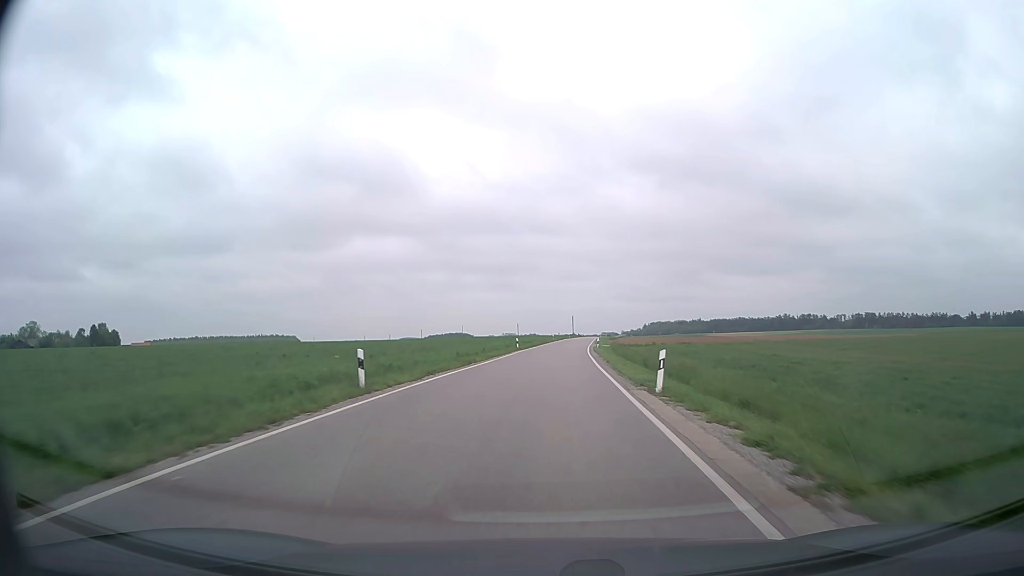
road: secondary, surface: asphalt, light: Day
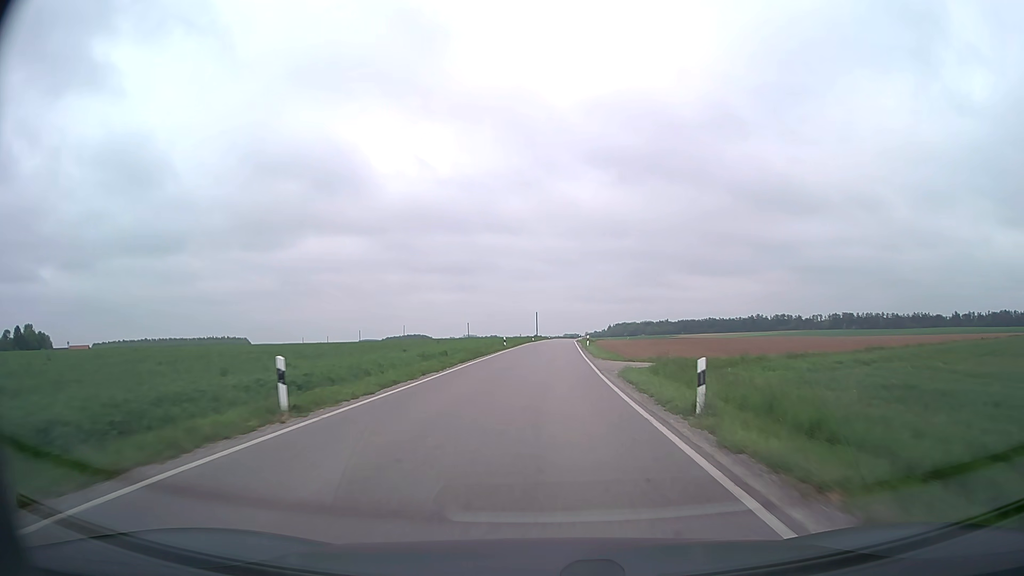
(+1.6, +46.9) m; +4°
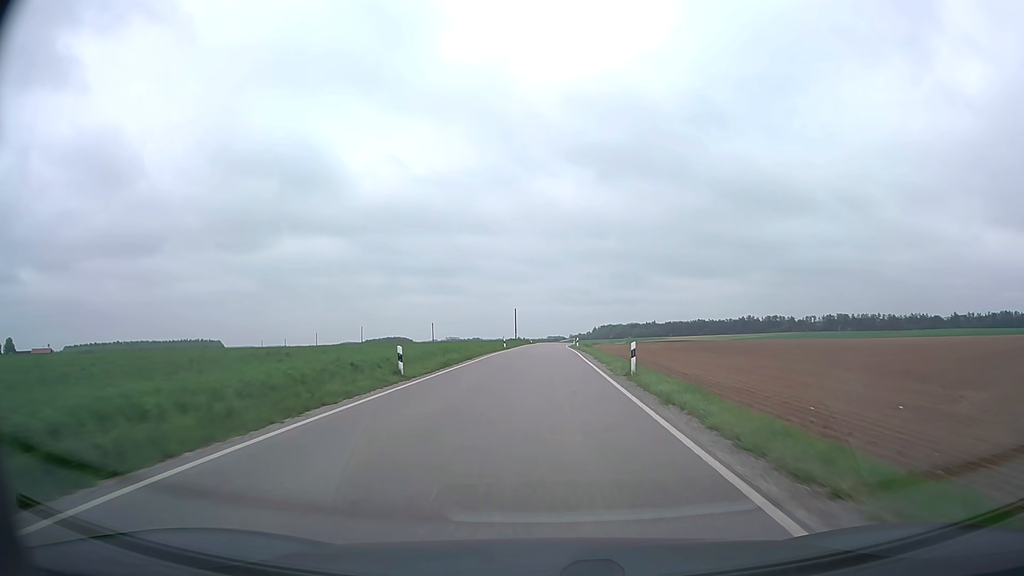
(+0.5, +35.7) m; +1°
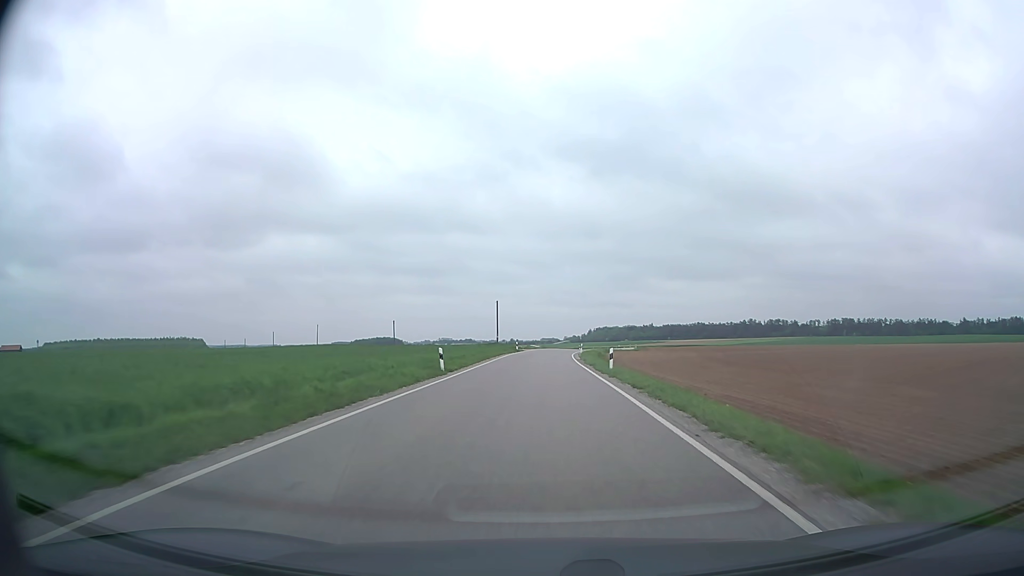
(+0.2, +35.9) m; +1°
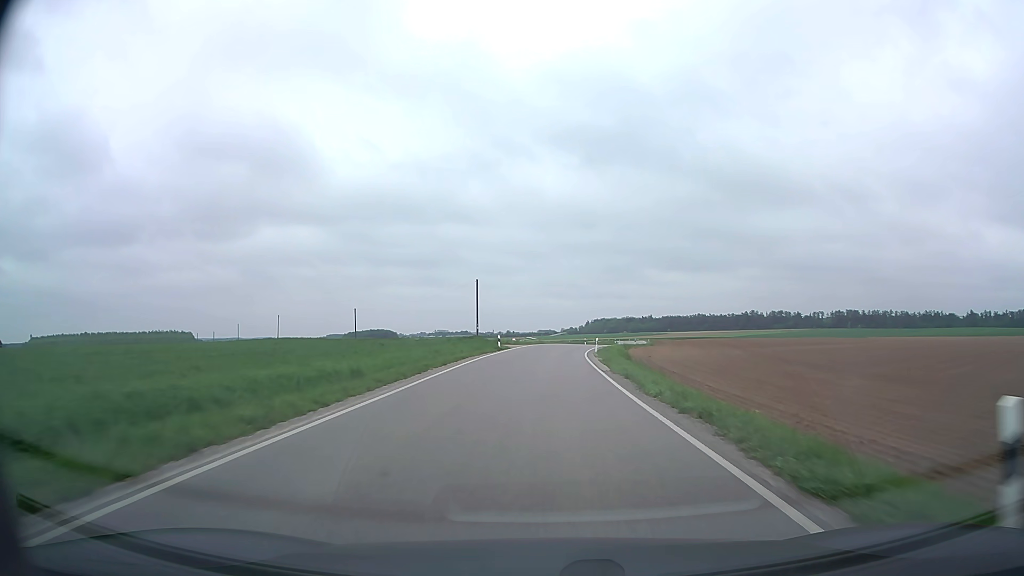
(+0.1, +24.0) m; 0°
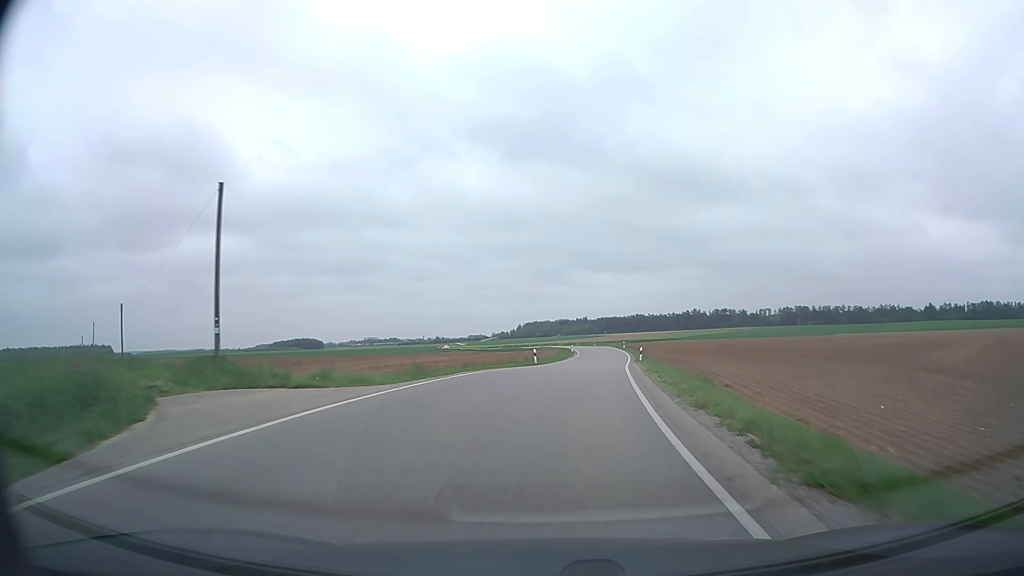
(+1.5, +47.8) m; +5°
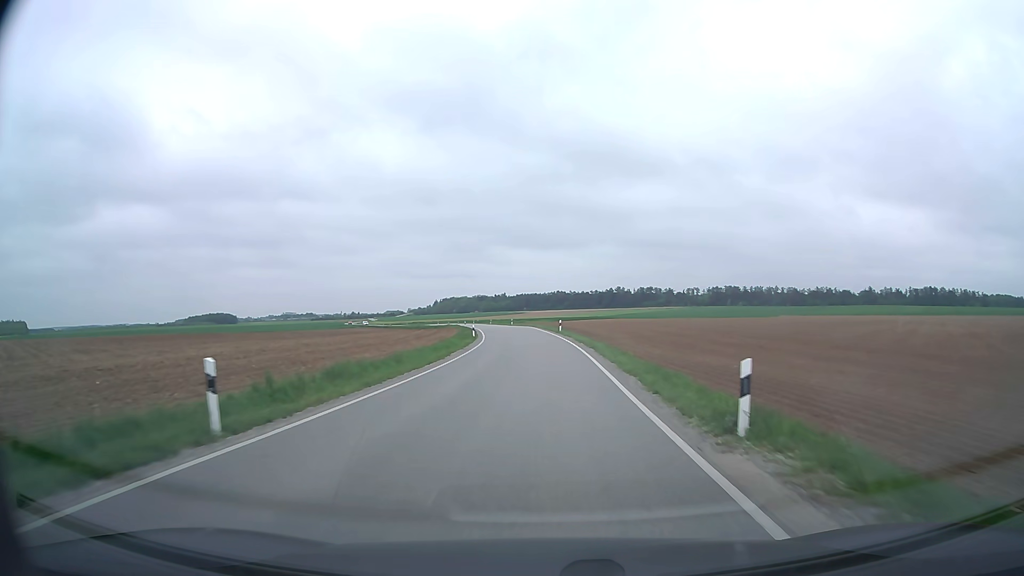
(+2.8, +34.9) m; +7°
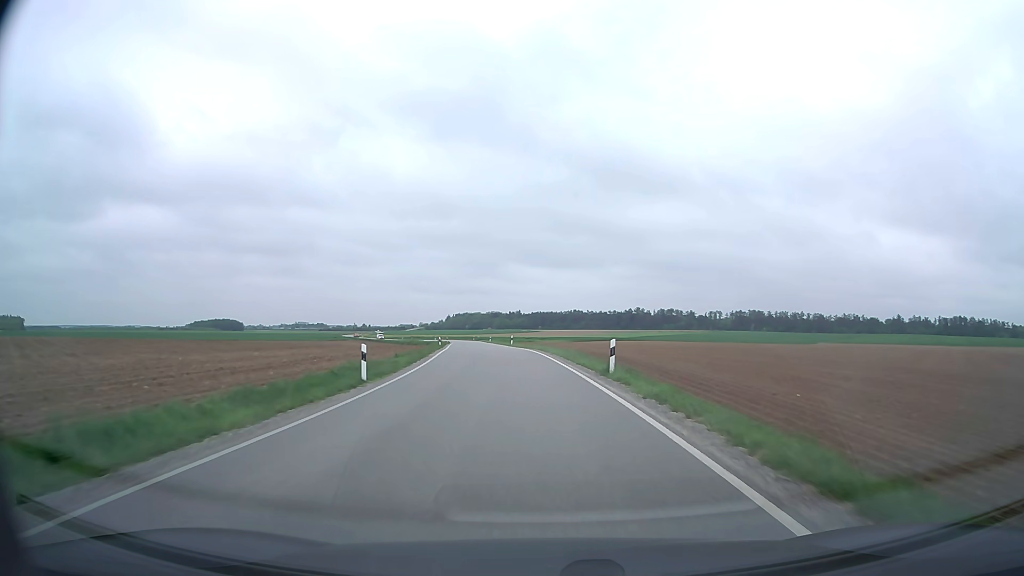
(+0.1, +34.3) m; -1°
(0, +10) (0, +20) (-1, +30) (-2, +40) (-3, +50) (-4, +60) (-6, +70) (-7, +80) (-8, +90) (-9, +99) m
